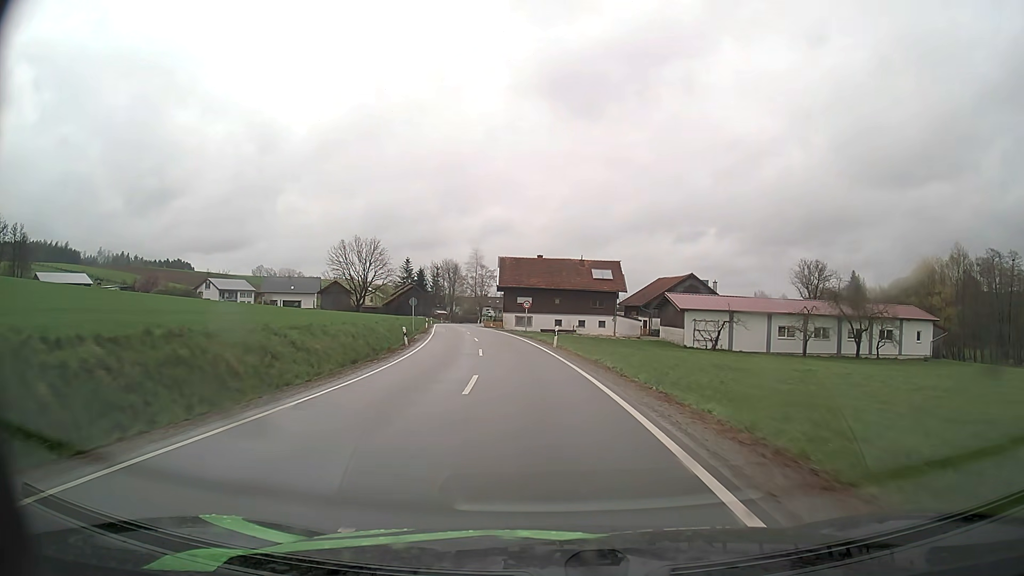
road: secondary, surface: asphalt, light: Day
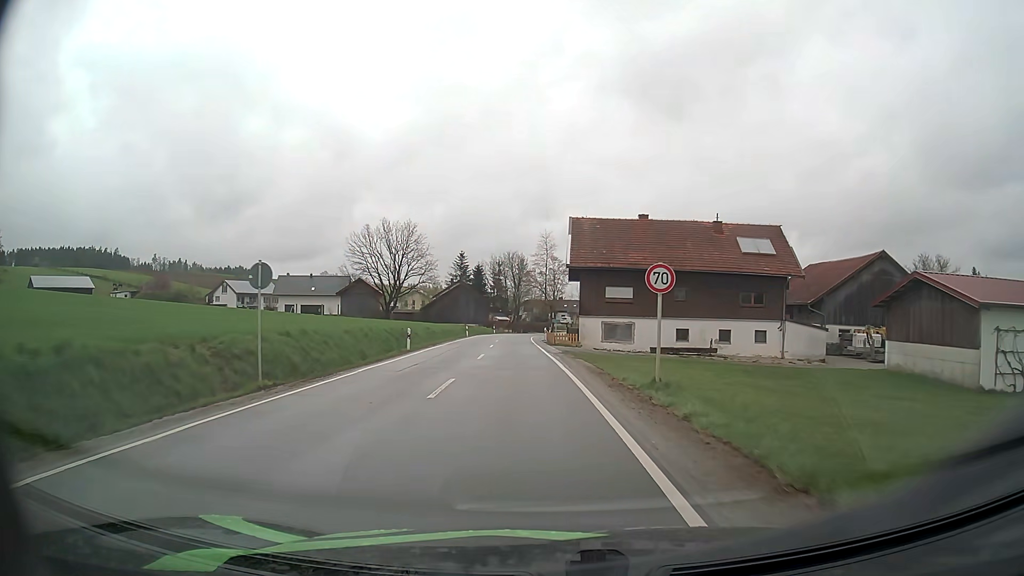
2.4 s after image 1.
(-2.1, +36.7) m; -7°
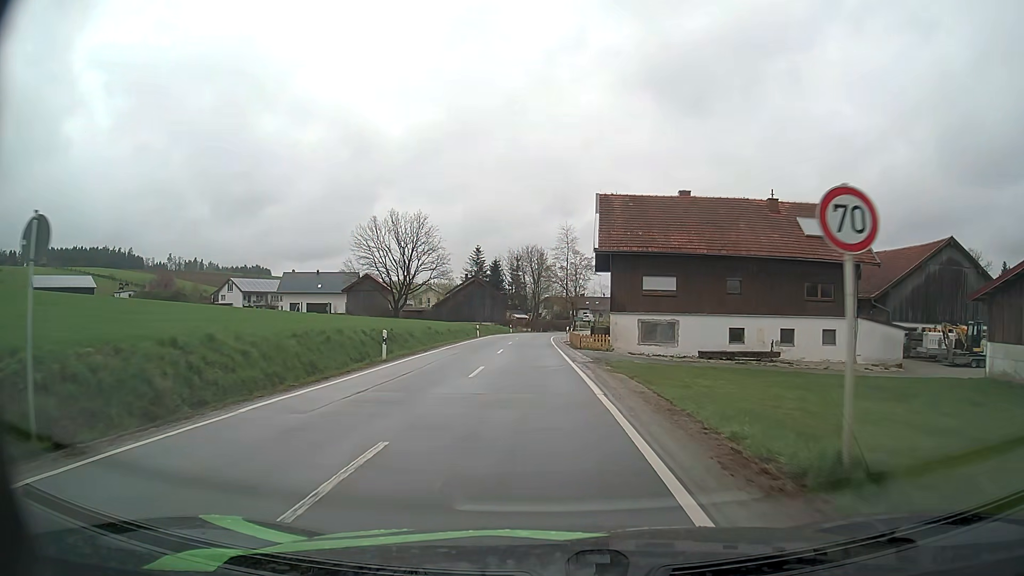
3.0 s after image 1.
(-0.1, +8.0) m; -2°
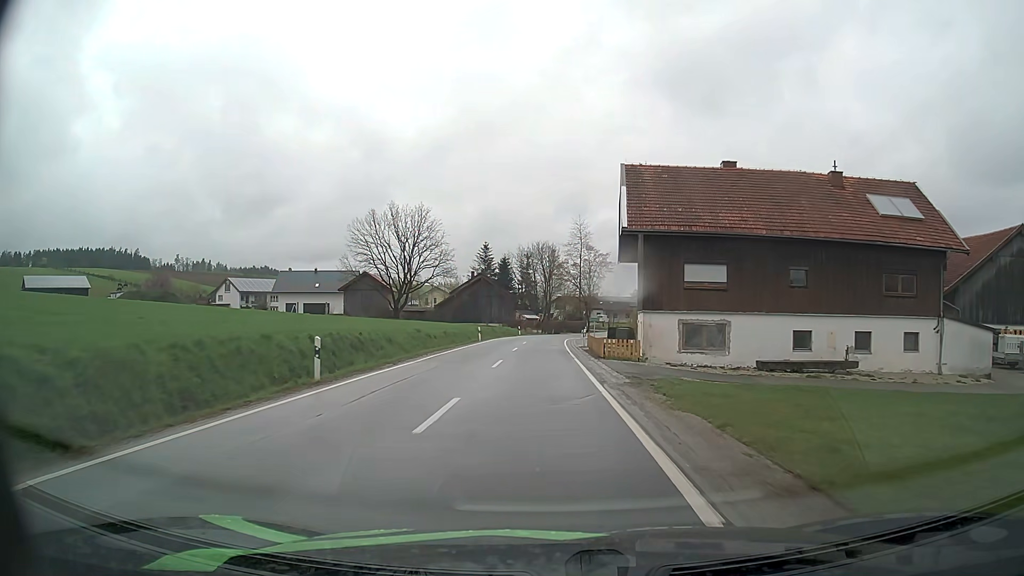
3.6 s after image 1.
(-0.1, +7.8) m; -1°
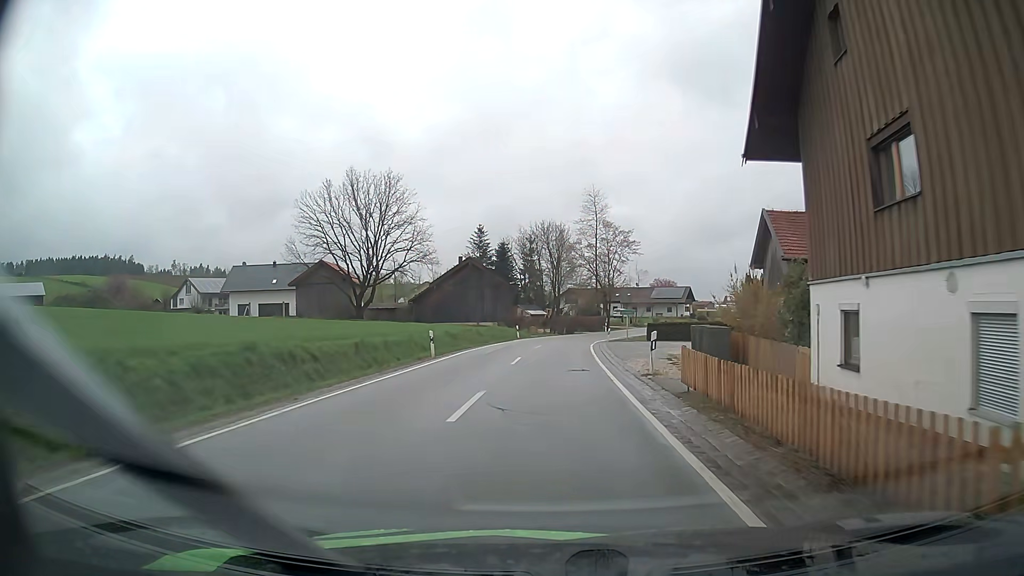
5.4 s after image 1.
(-0.2, +23.2) m; 0°
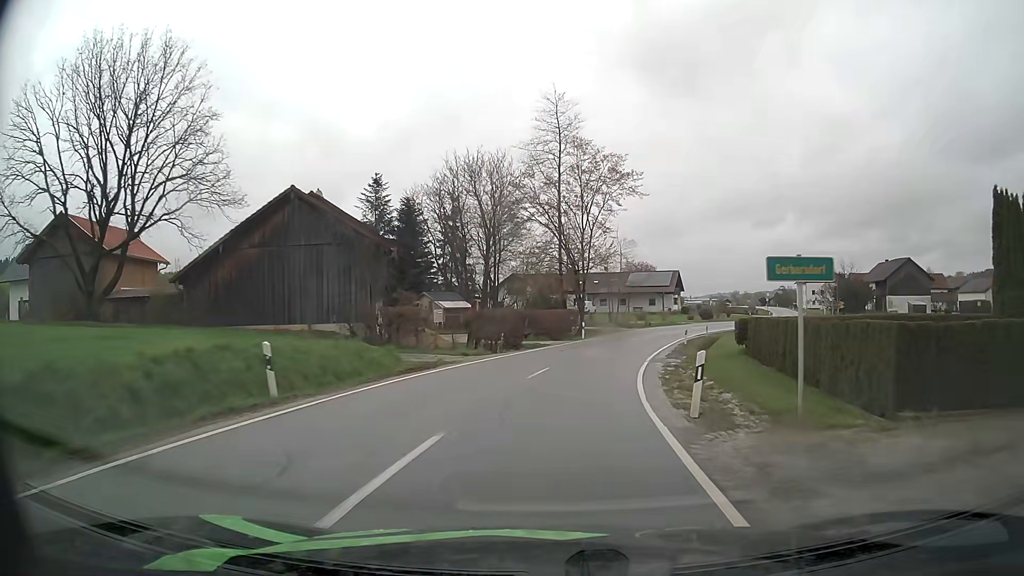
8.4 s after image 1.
(+1.1, +40.9) m; +4°
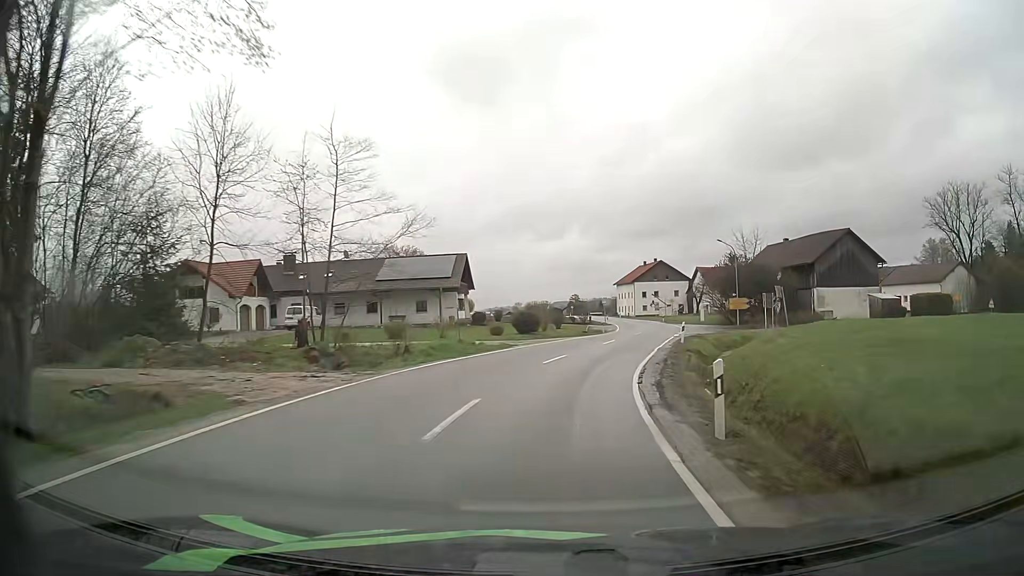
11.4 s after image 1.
(+7.0, +44.1) m; +19°
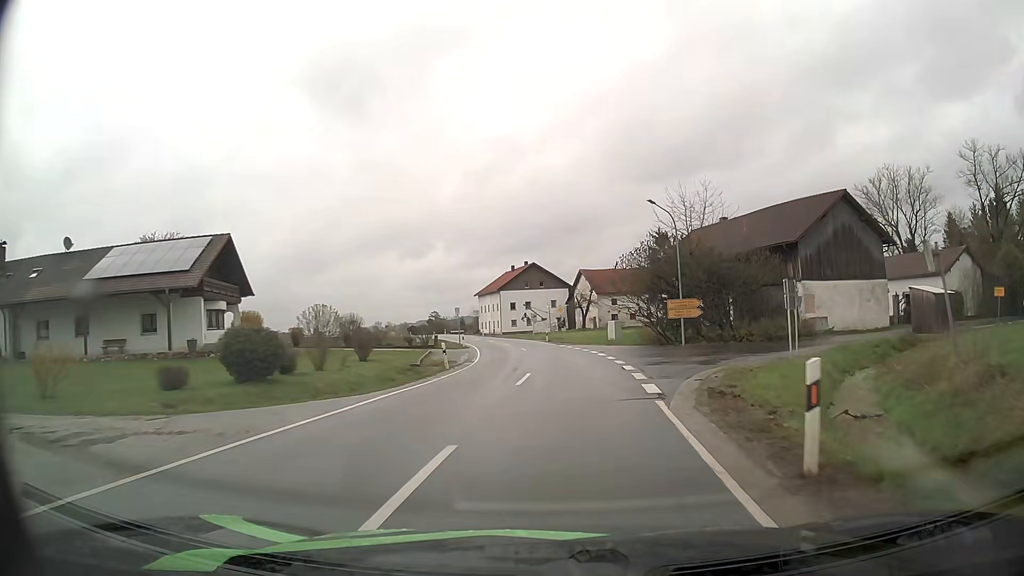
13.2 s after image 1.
(+2.6, +27.1) m; +11°
(0, +10) (+1, +20) (0, +30) (0, +40) (-1, +50) (-3, +60) (-5, +70) (-7, +79) (-9, +89) (-12, +99) m
